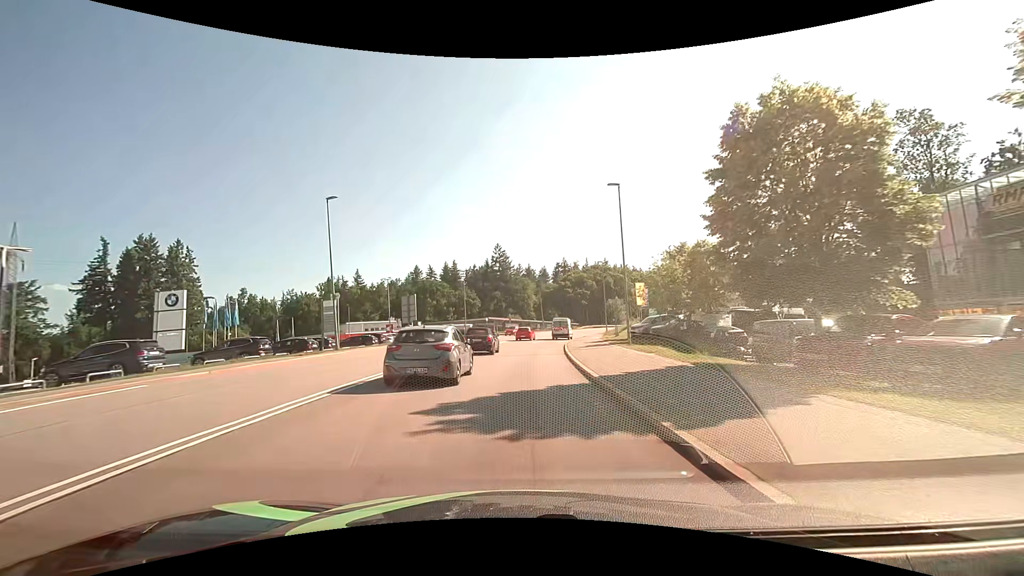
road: secondary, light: Day
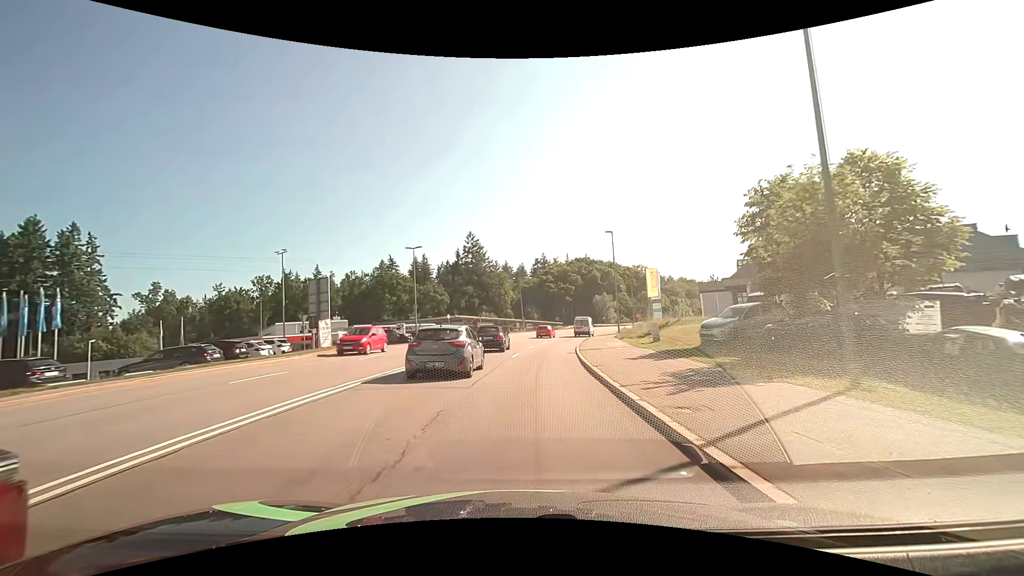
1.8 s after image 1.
(+0.5, +22.4) m; +3°
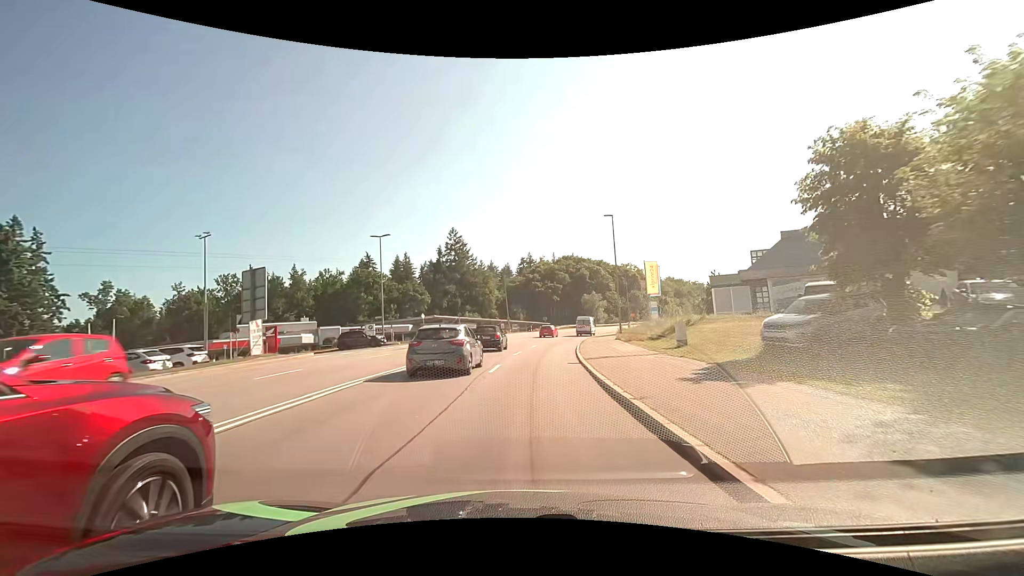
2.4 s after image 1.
(+0.1, +7.6) m; +2°
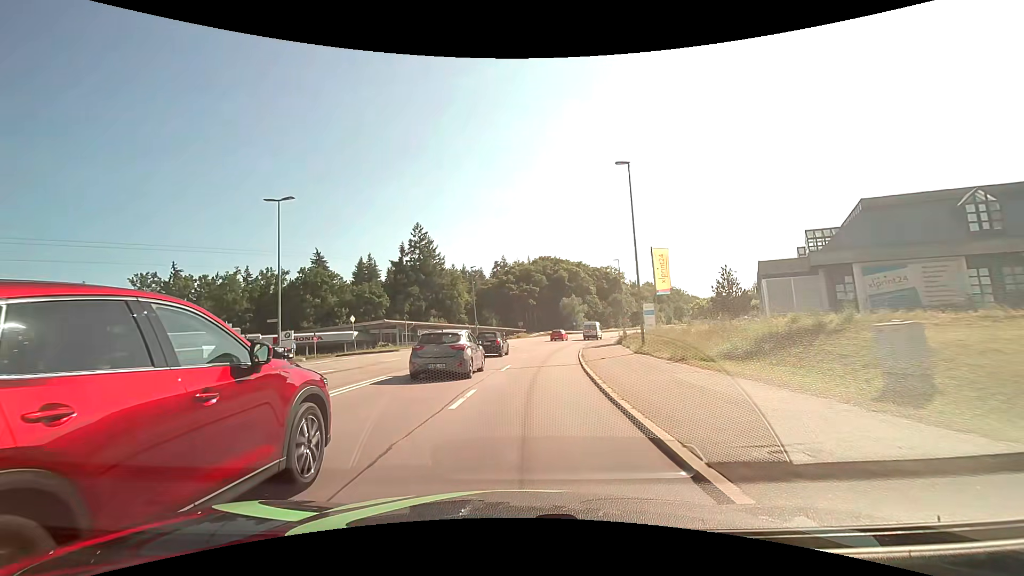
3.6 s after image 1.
(+0.4, +15.1) m; +3°
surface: asphalt
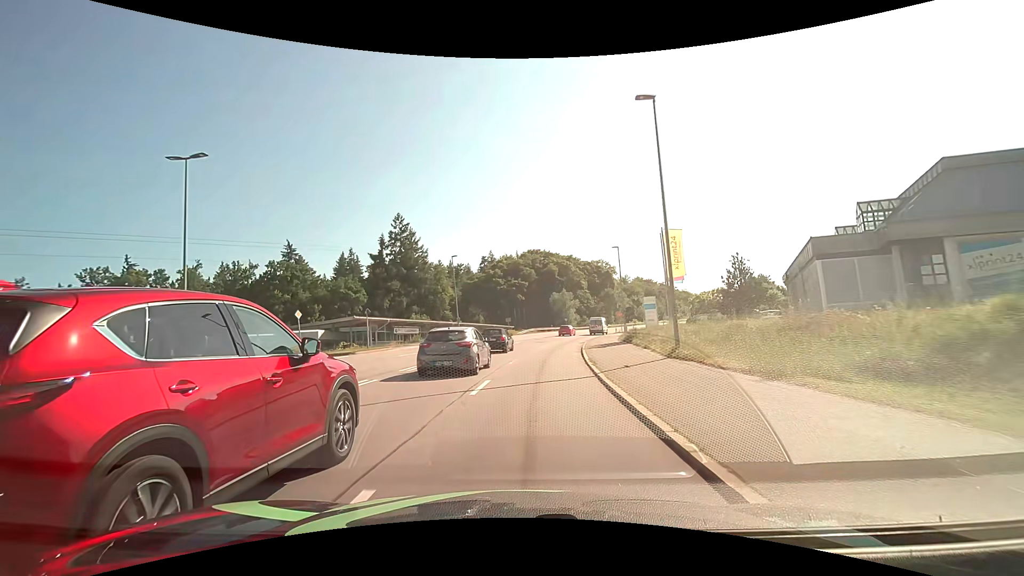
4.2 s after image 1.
(+0.1, +7.5) m; +1°
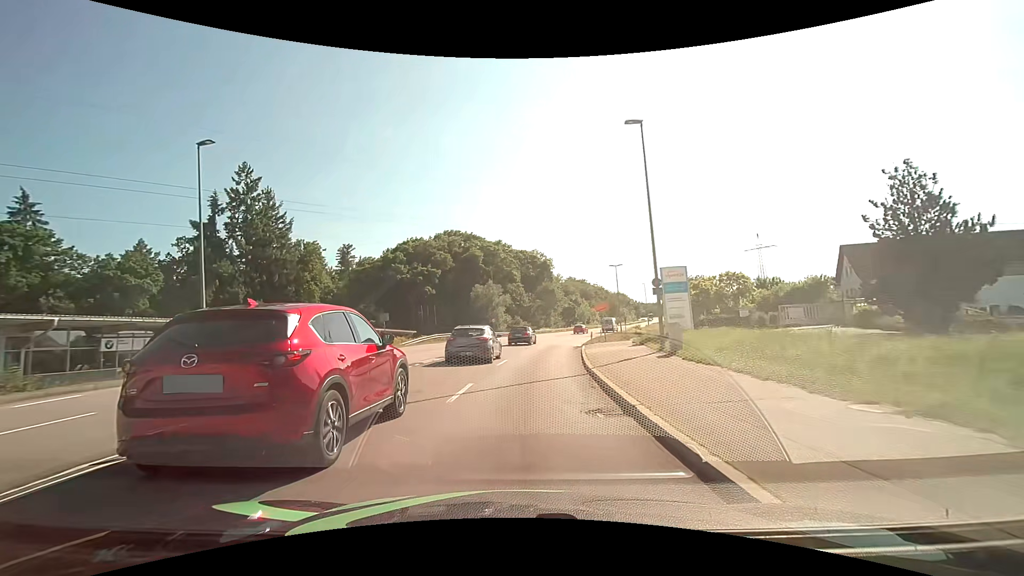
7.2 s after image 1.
(+2.8, +37.0) m; +9°
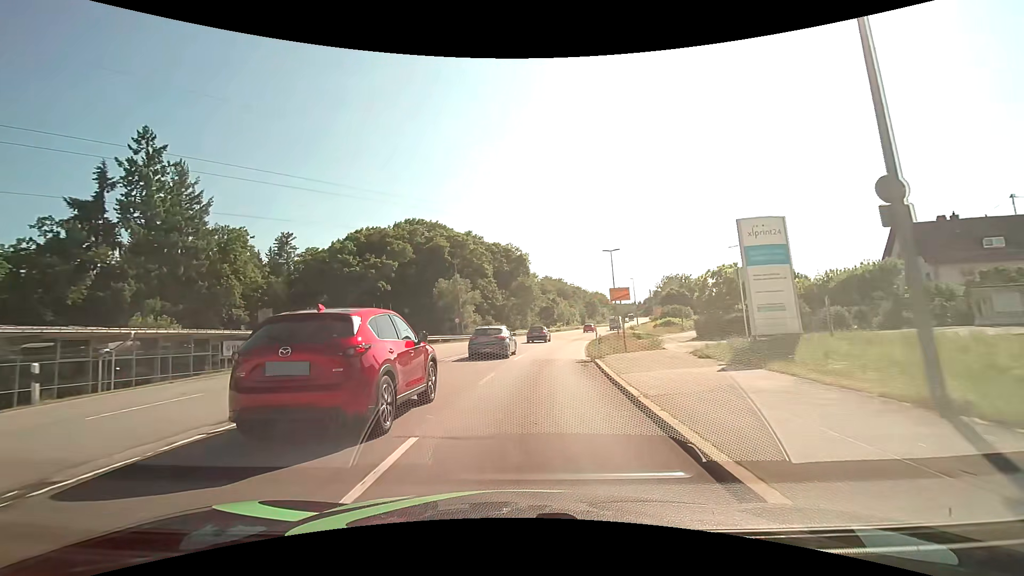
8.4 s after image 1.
(+0.4, +14.8) m; +3°
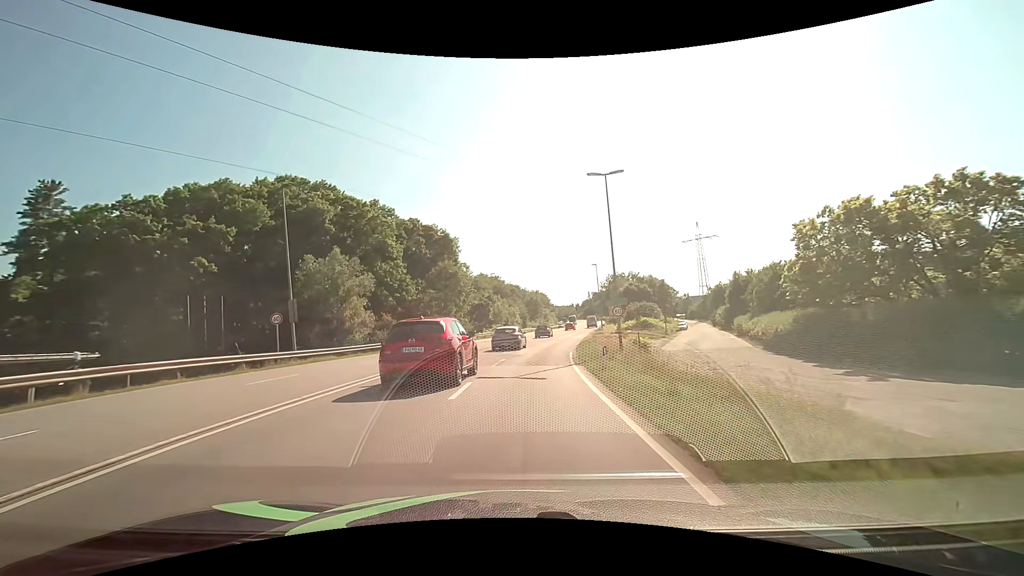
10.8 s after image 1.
(+1.9, +29.2) m; +7°
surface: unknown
